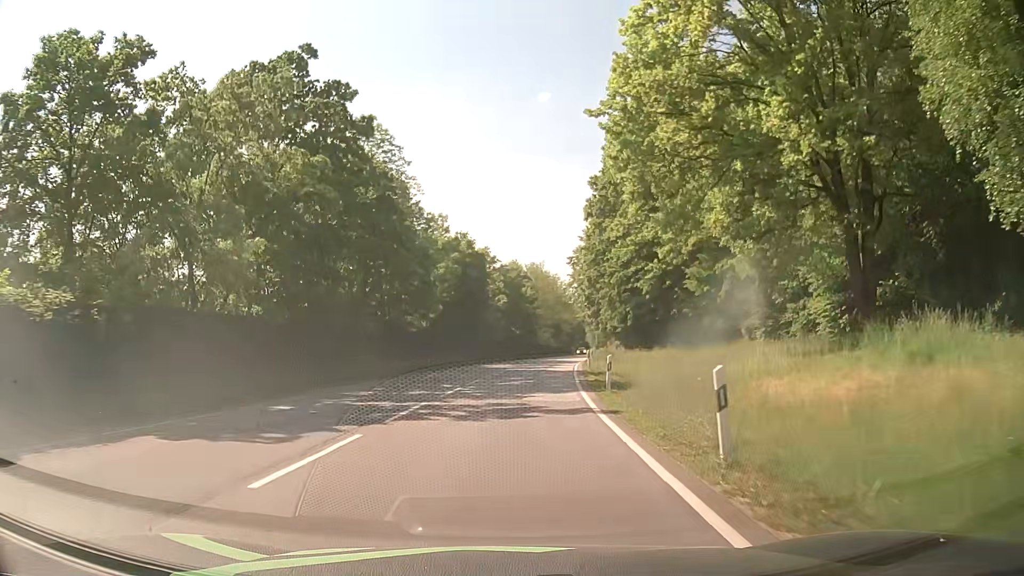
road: primary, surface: asphalt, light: Day
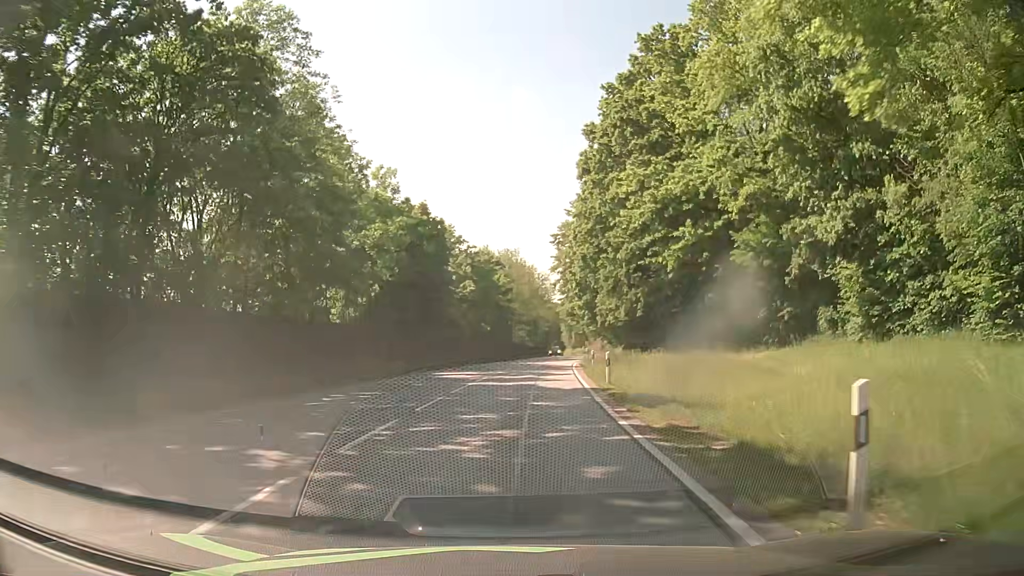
(+0.2, +15.6) m; +2°
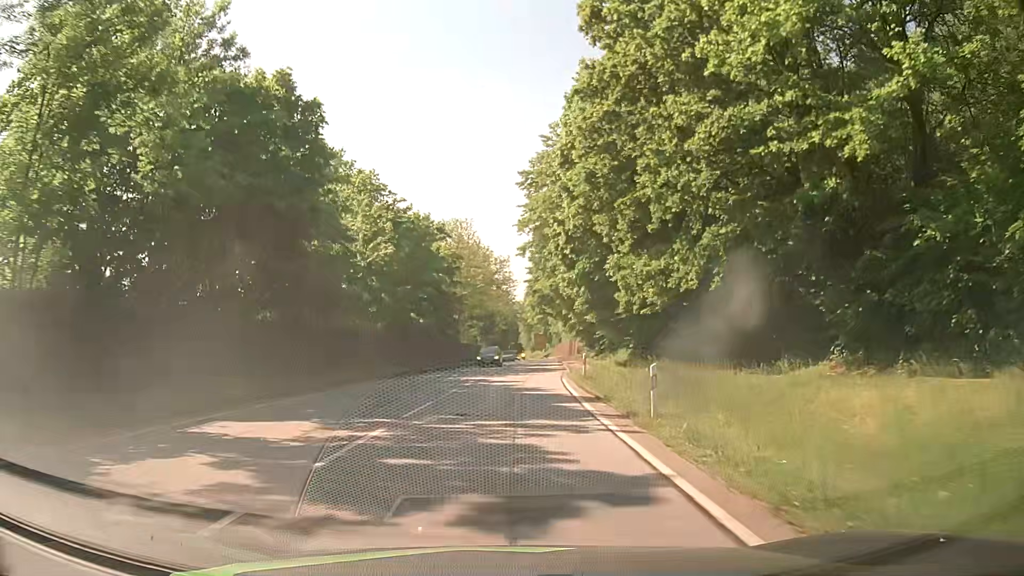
(+0.8, +23.5) m; +3°
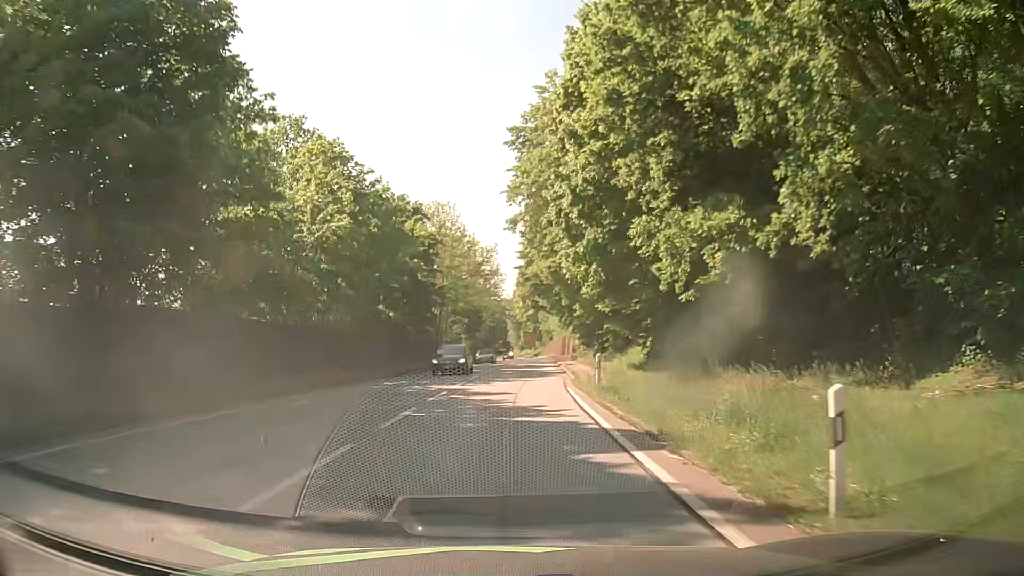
(+0.2, +7.9) m; +2°
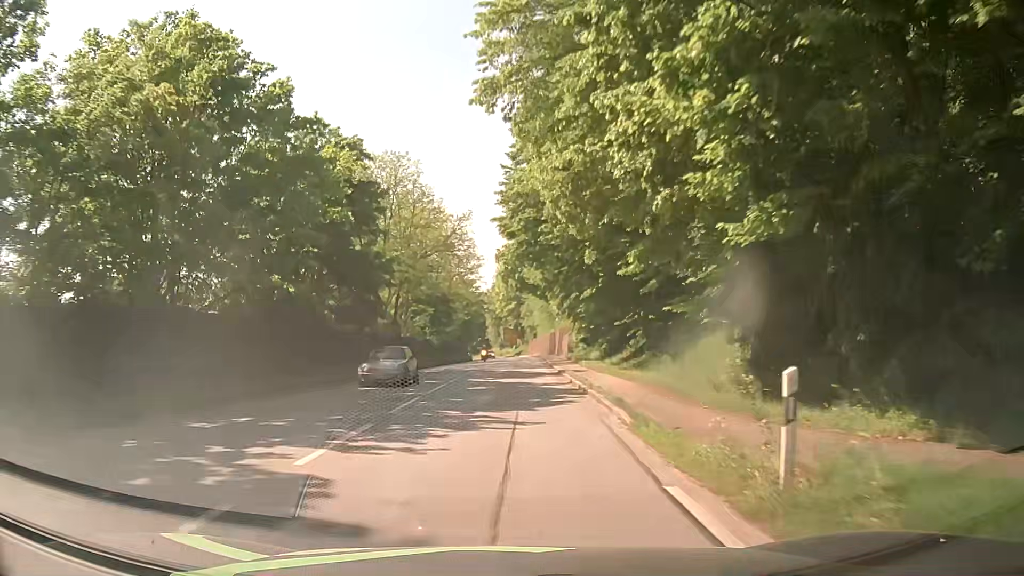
(+0.2, +15.9) m; +1°
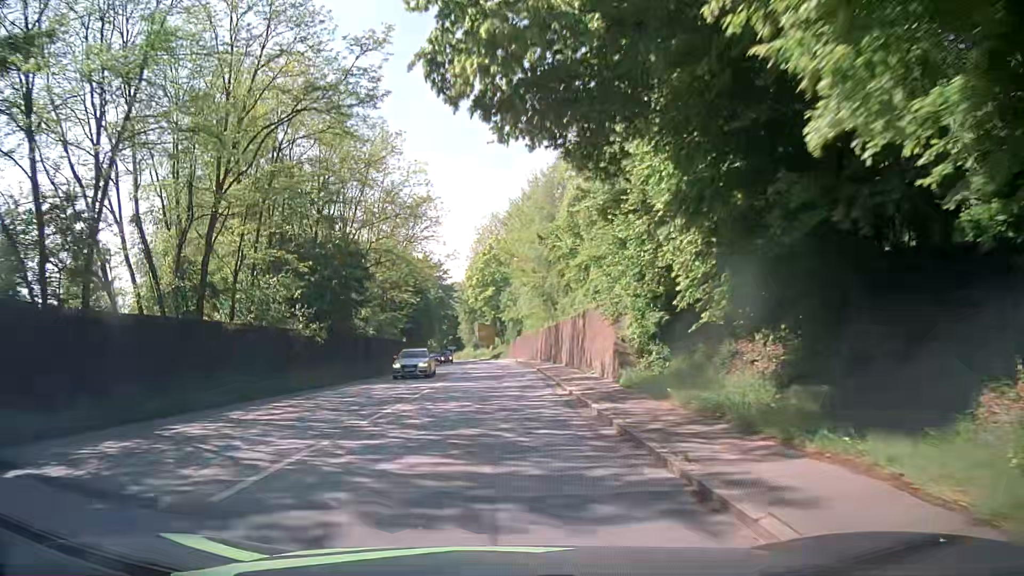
(+1.1, +31.9) m; +3°
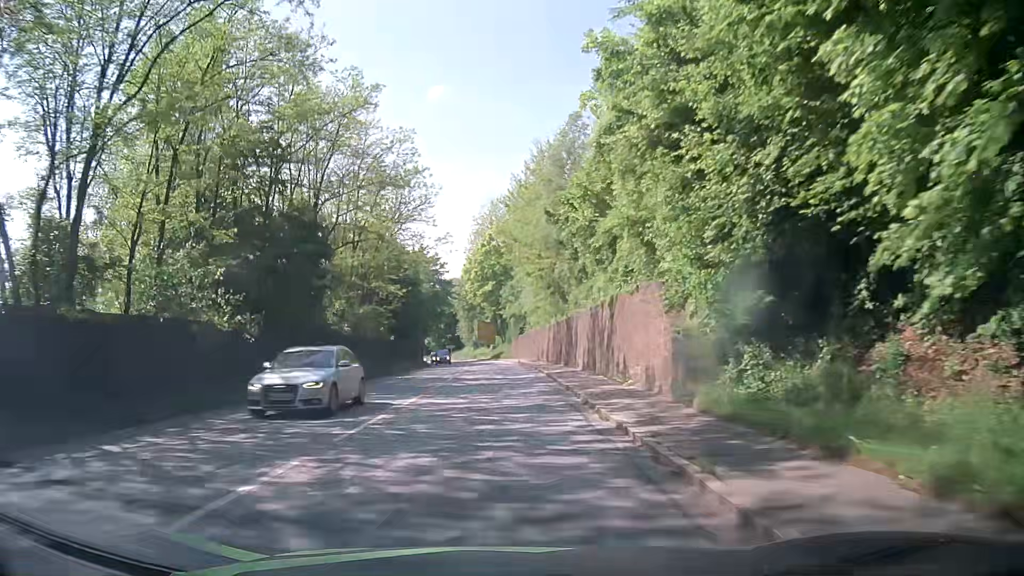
(+0.1, +7.8) m; +1°
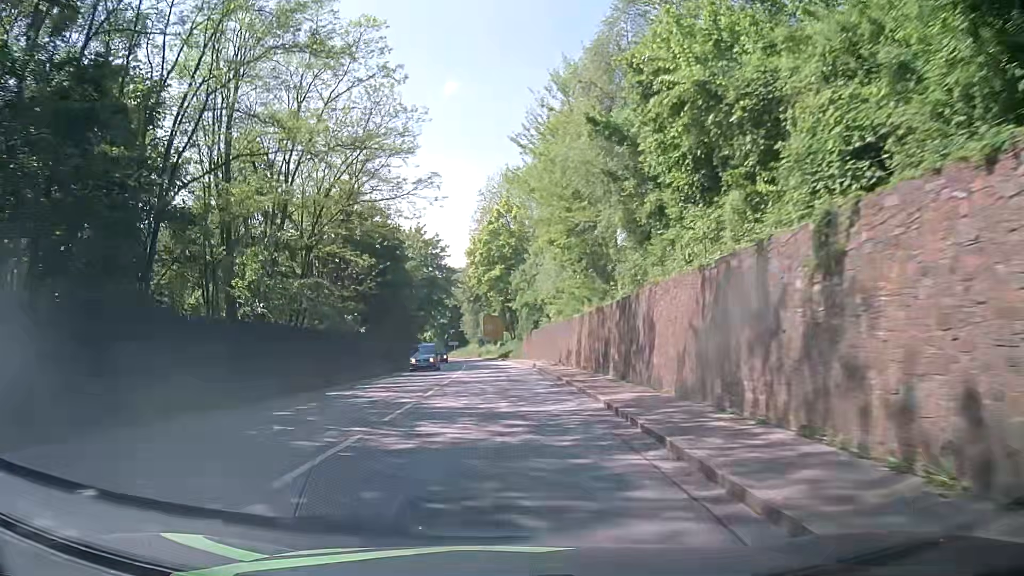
(-0.1, +15.4) m; 0°
